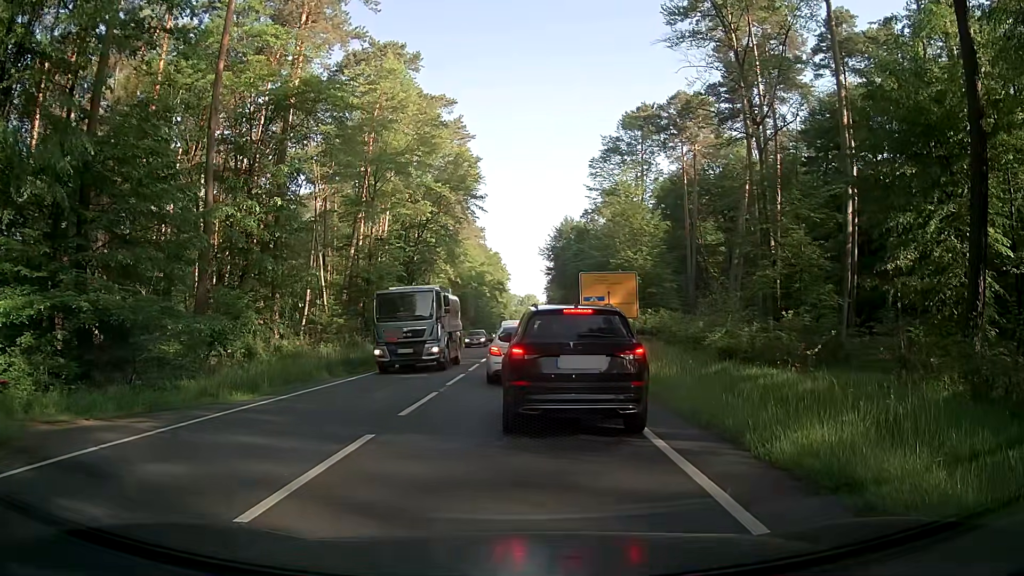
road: primary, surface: asphalt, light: Day
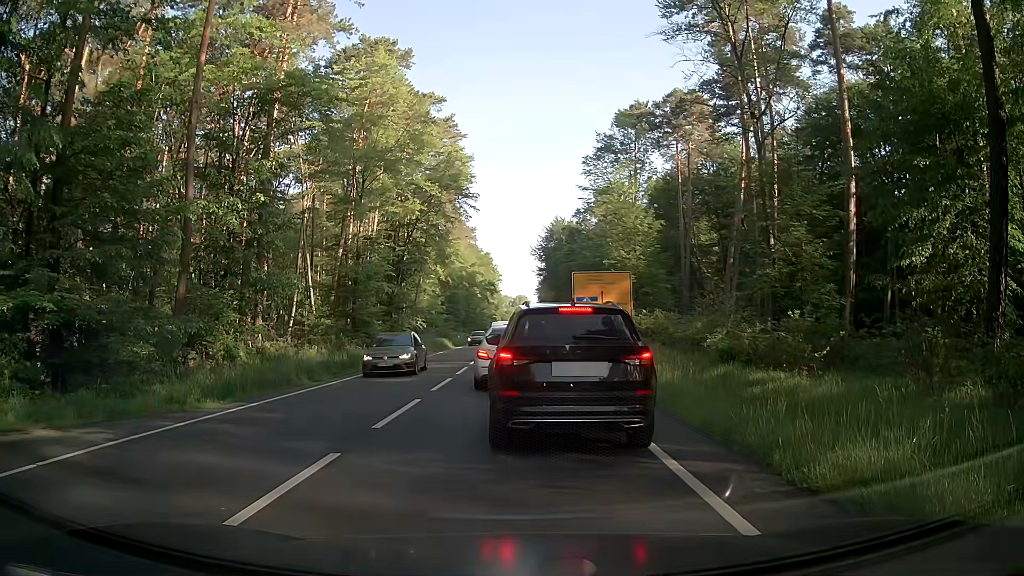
(0.0, +1.2) m; 0°
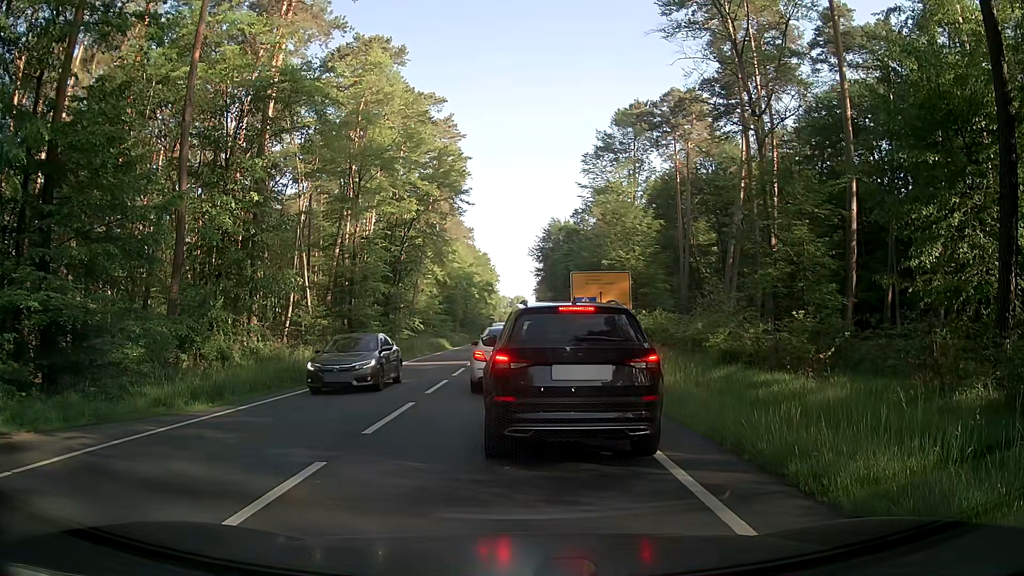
(0.0, +0.5) m; 0°
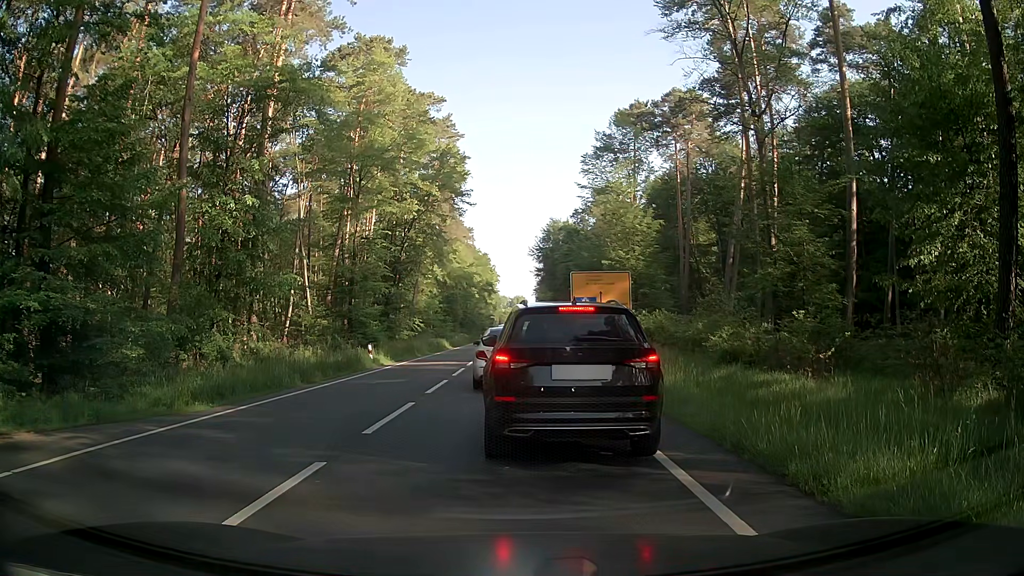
(0.0, 0.0) m; 0°
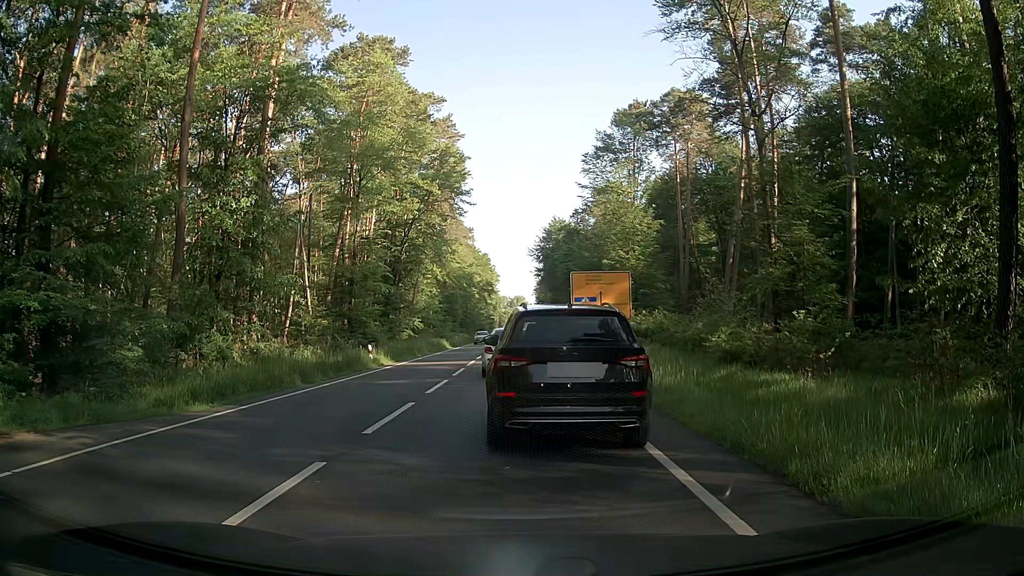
(0.0, 0.0) m; 0°
